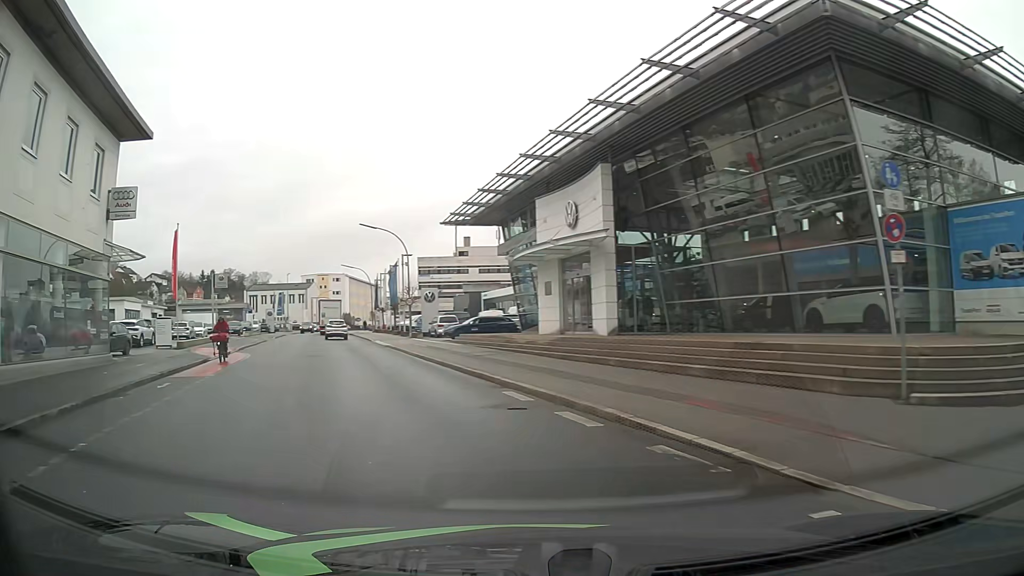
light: Day
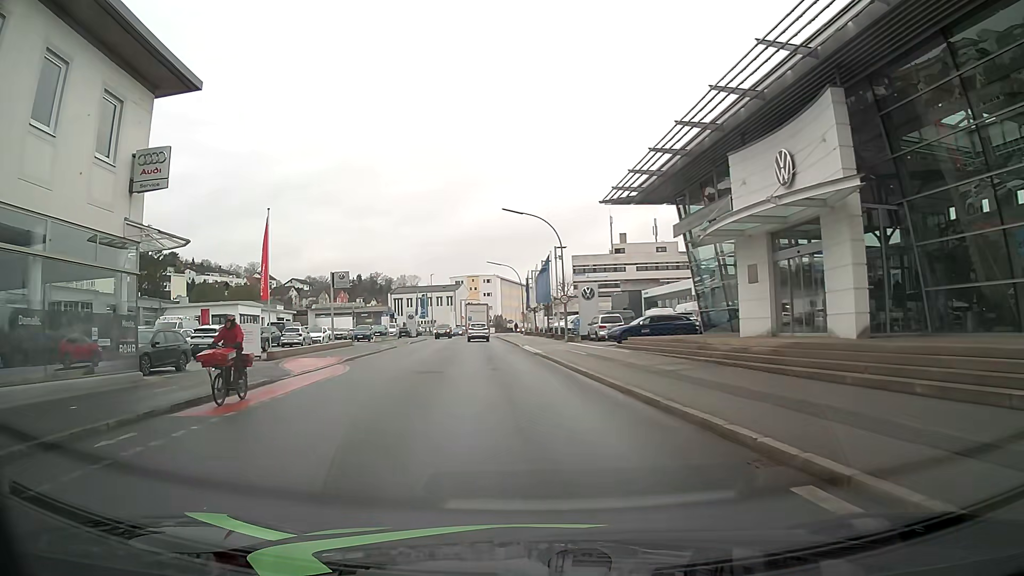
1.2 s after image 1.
(-1.1, +8.1) m; -13°
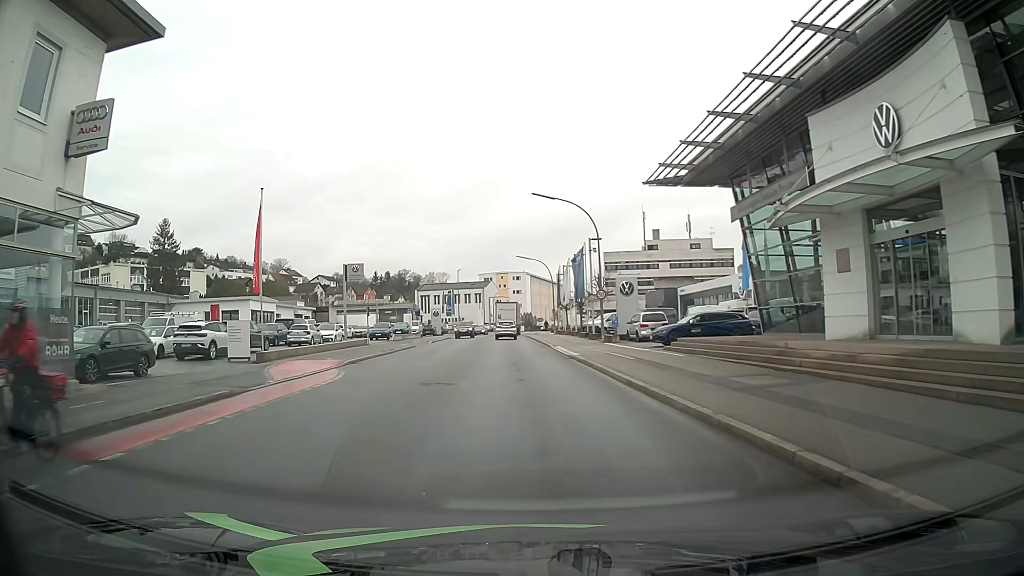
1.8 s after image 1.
(-0.1, +4.6) m; -3°
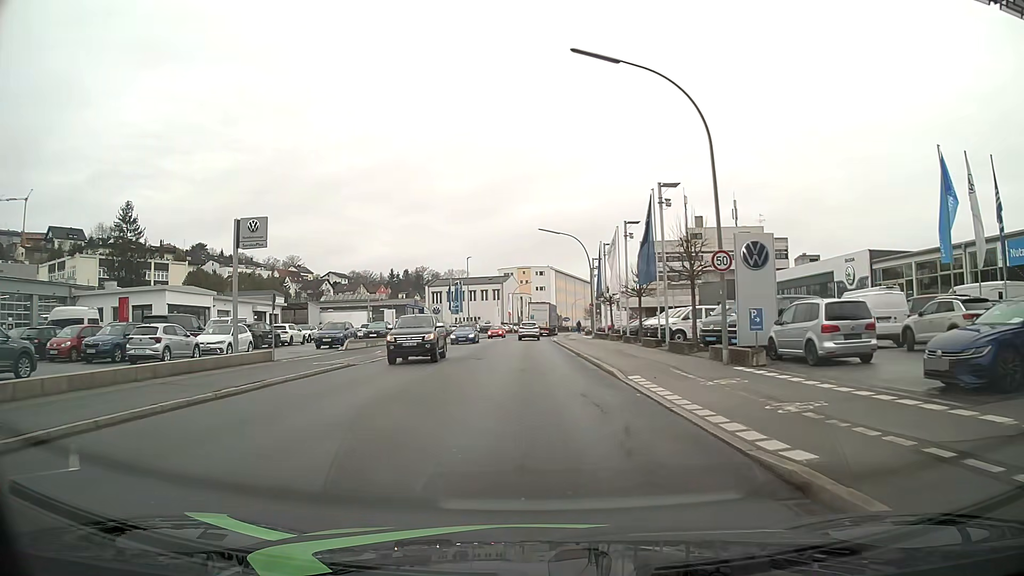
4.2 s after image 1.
(-0.5, +21.3) m; -2°
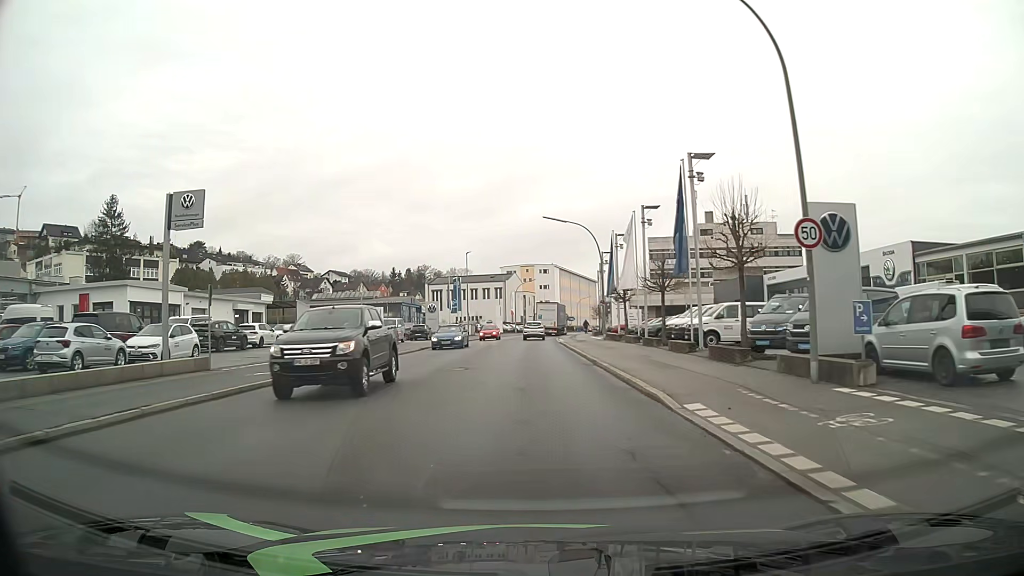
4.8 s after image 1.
(0.0, +5.8) m; -1°
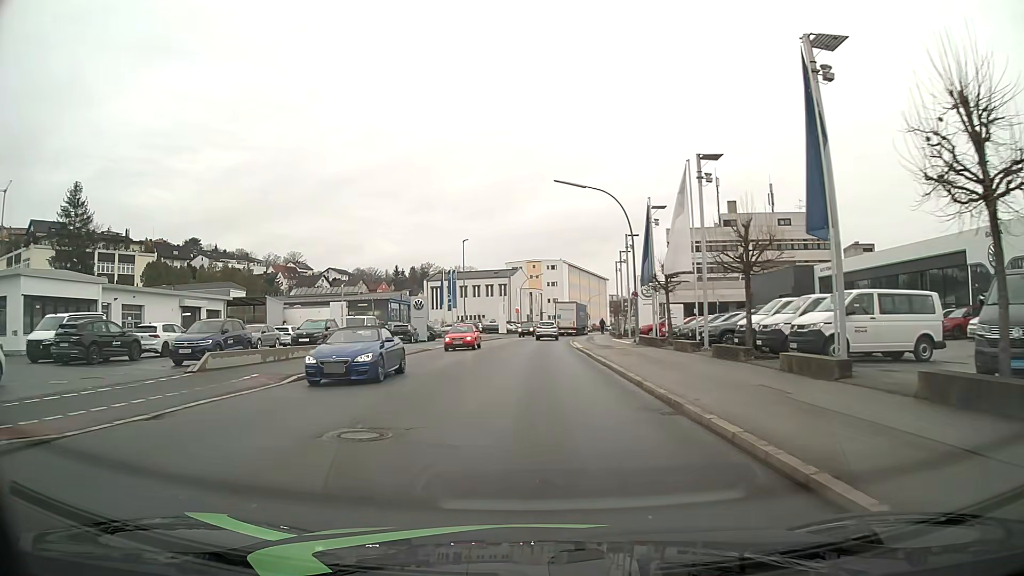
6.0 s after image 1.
(0.0, +12.0) m; -1°
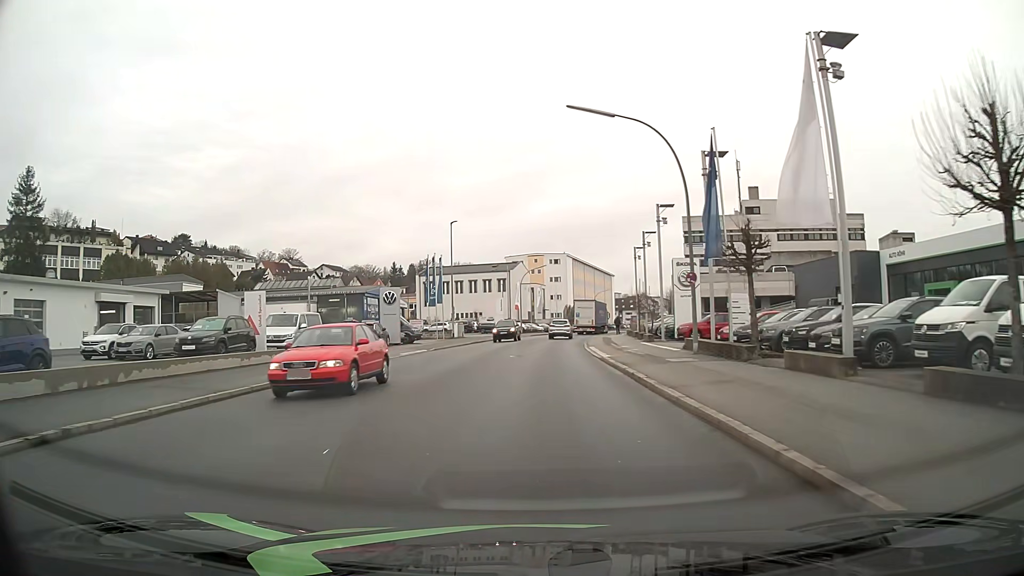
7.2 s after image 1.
(0.0, +12.3) m; 0°
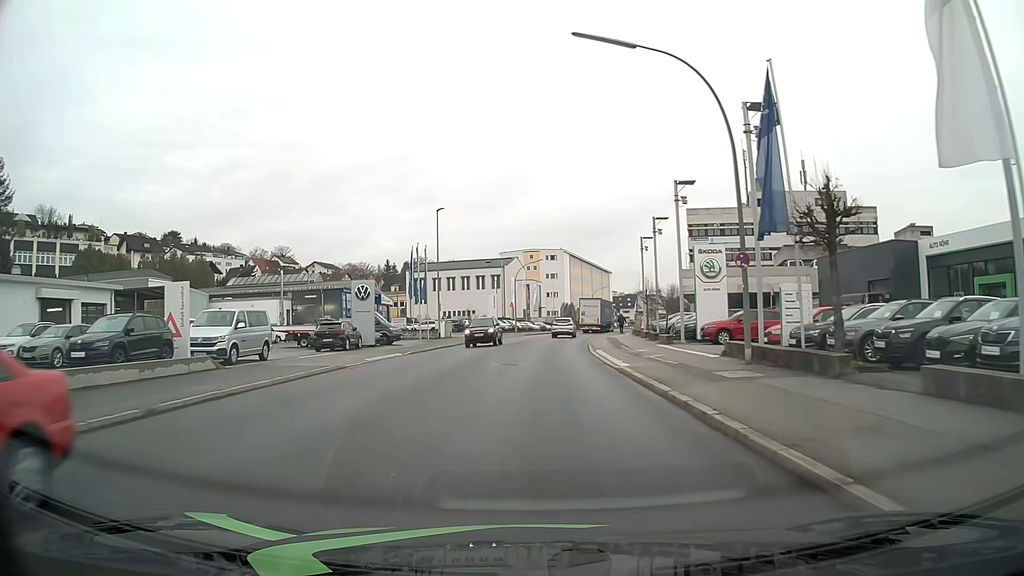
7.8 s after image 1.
(0.0, +6.1) m; 0°
(0, +10) (0, +20) (+1, +30) (+1, +40) (+2, +50) (+4, +60) (+5, +70) (+7, +80) (+9, +89) (+11, +99) m
